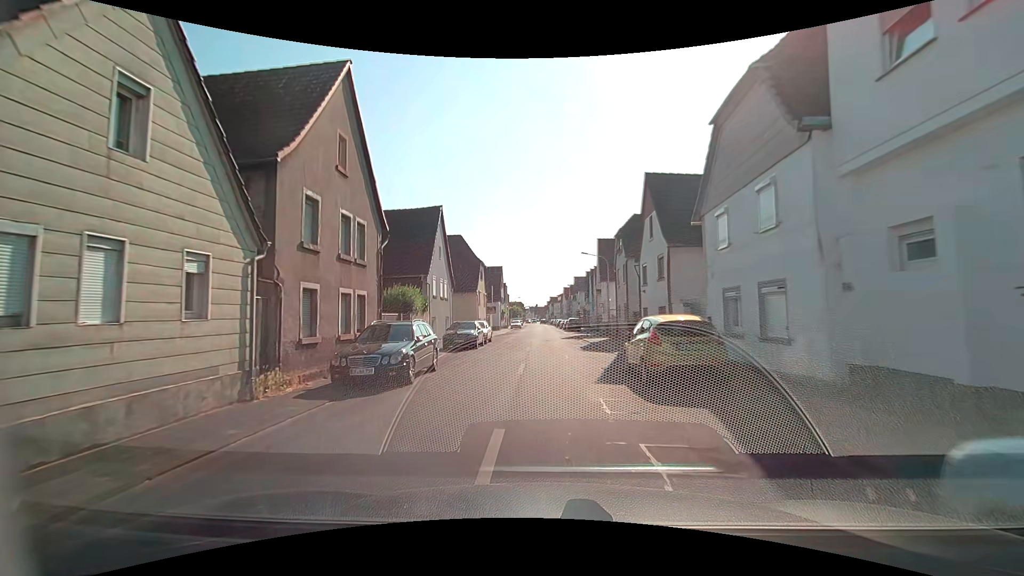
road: tertiary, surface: asphalt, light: Day
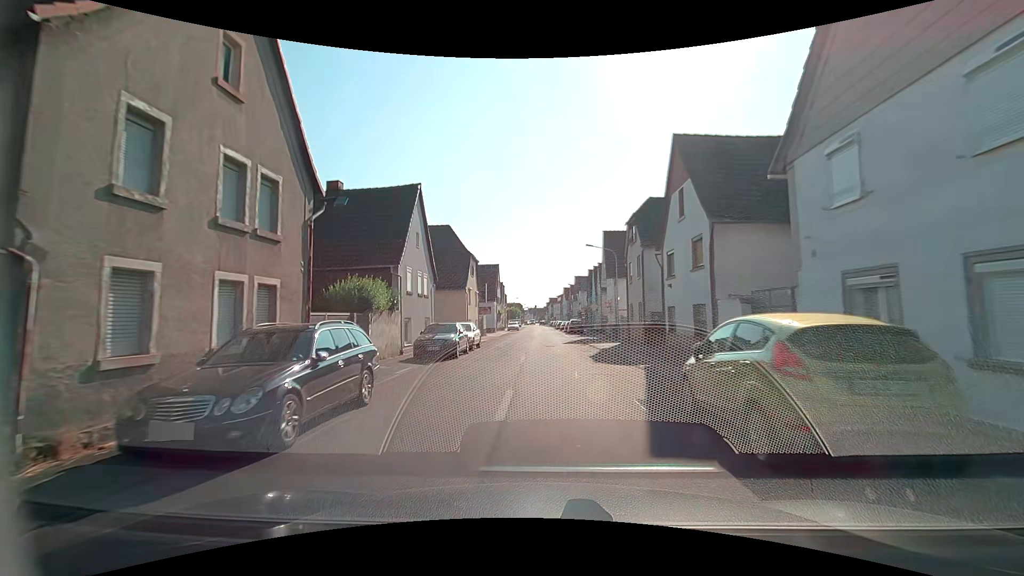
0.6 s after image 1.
(0.0, +5.6) m; 0°
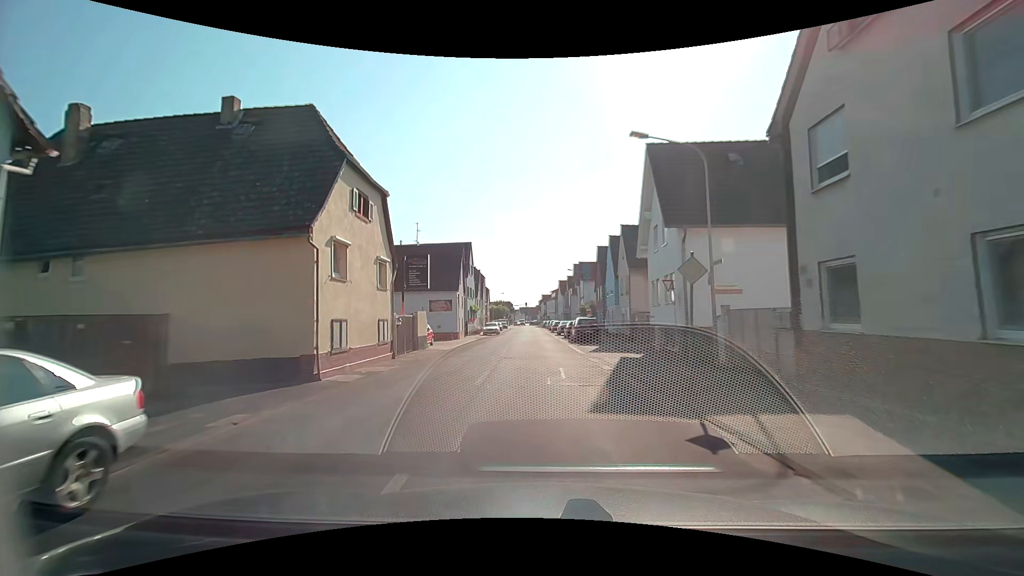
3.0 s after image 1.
(+0.4, +23.8) m; 0°
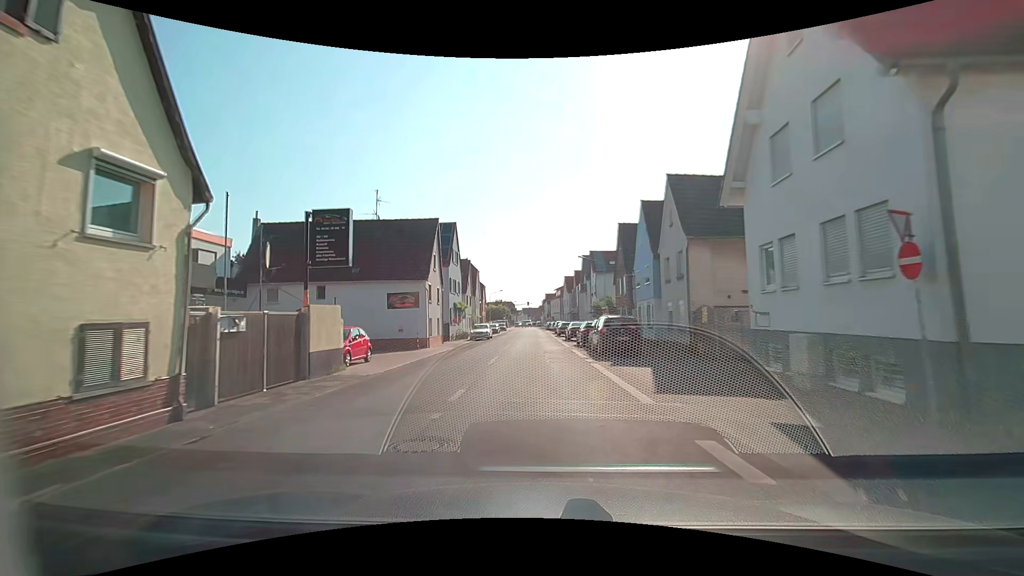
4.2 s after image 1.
(+0.1, +12.9) m; 0°
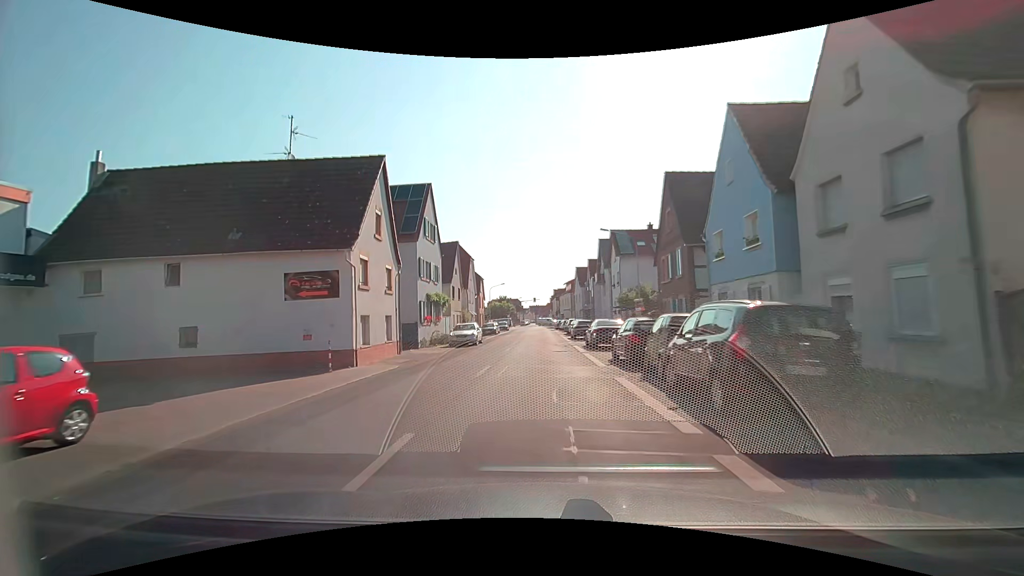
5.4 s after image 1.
(-0.1, +13.4) m; -2°
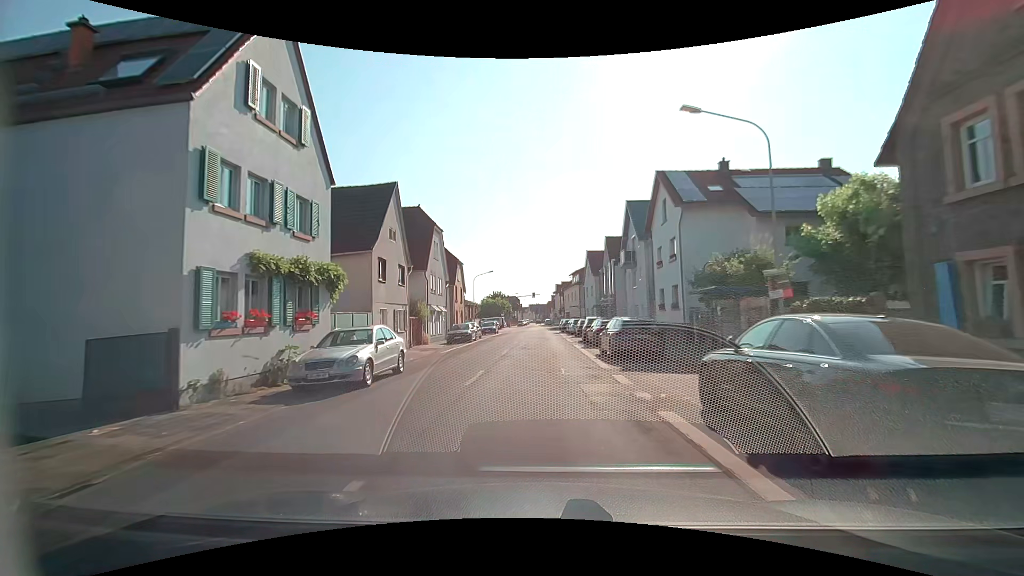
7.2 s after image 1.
(+0.1, +20.1) m; 0°
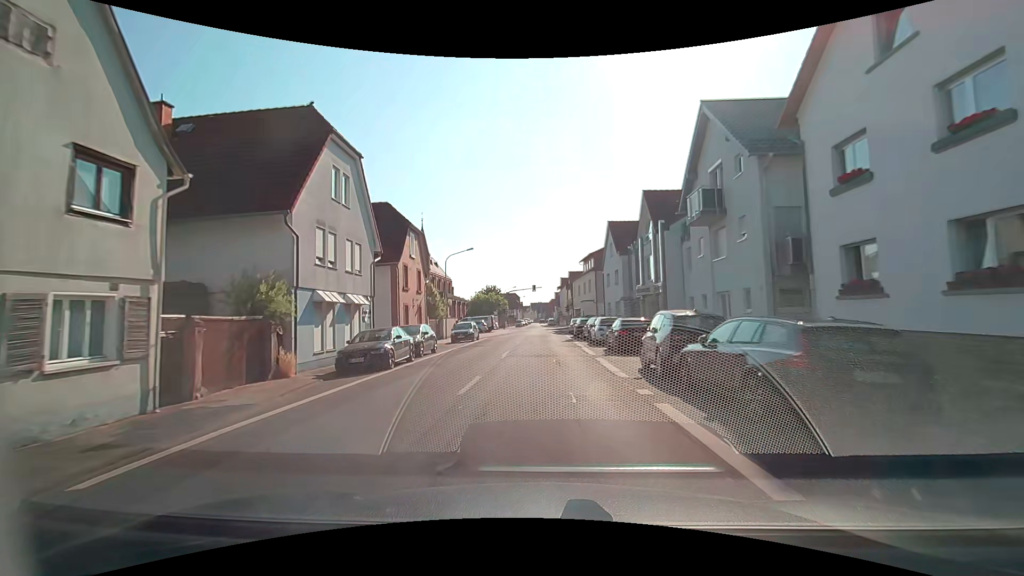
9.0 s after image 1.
(+0.2, +19.7) m; +1°
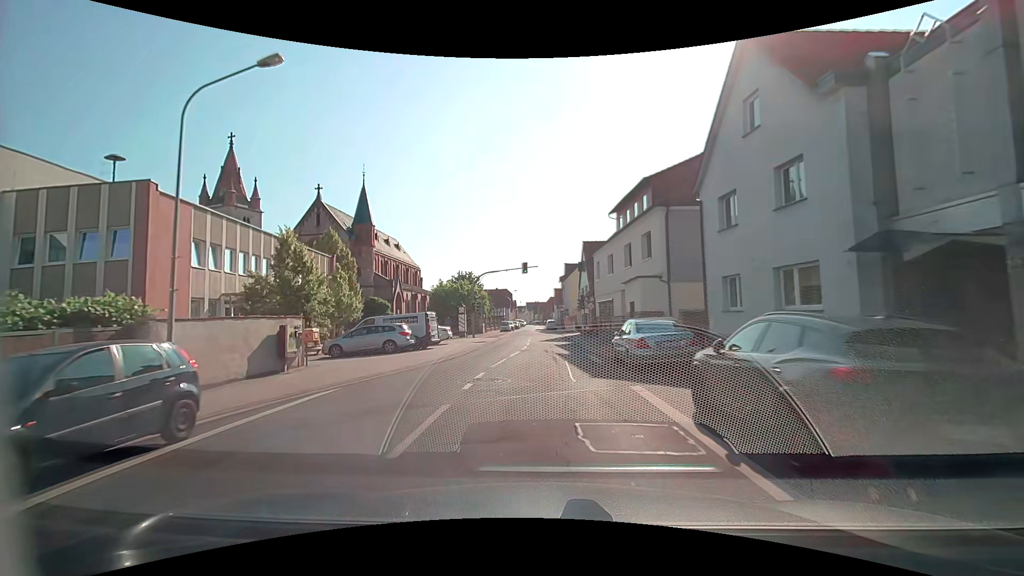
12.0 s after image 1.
(-0.2, +32.0) m; 0°
(0, +10) (0, +20) (0, +30) (0, +40) (0, +50) (0, +60) (-1, +70) (-1, +80) (-1, +90) (-1, +100) m
